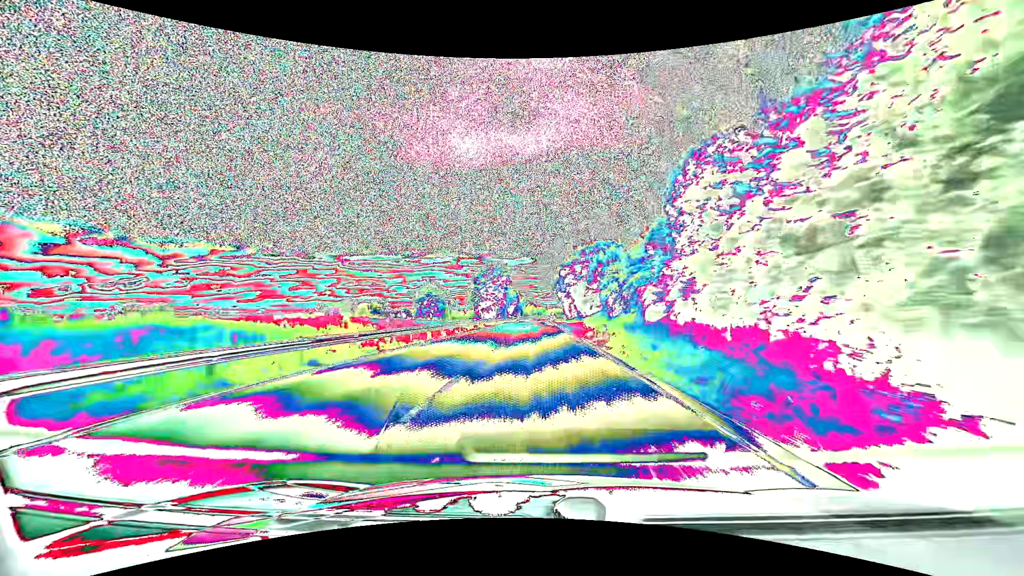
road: primary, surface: asphalt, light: Day
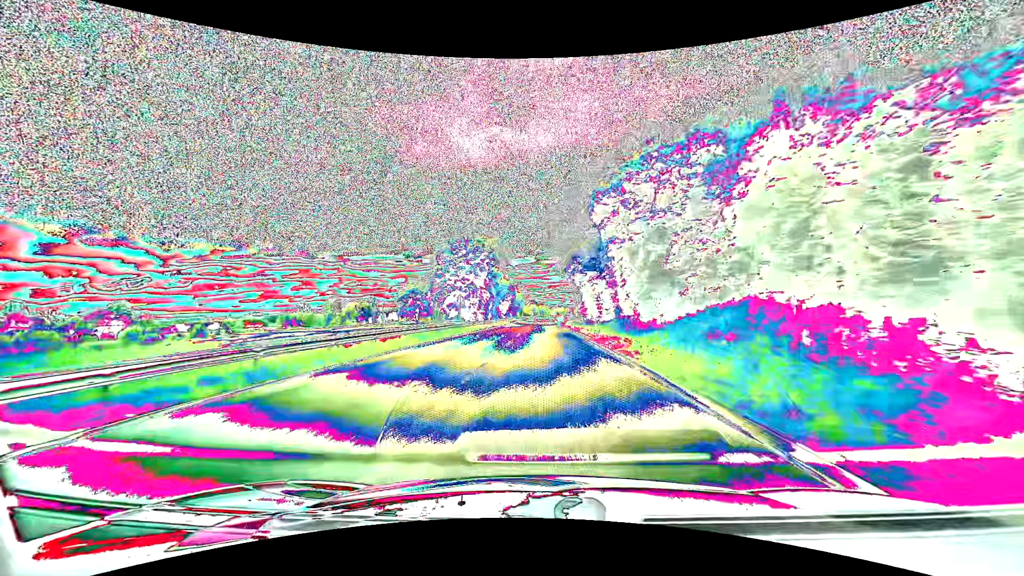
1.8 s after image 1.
(0.0, +43.1) m; 0°
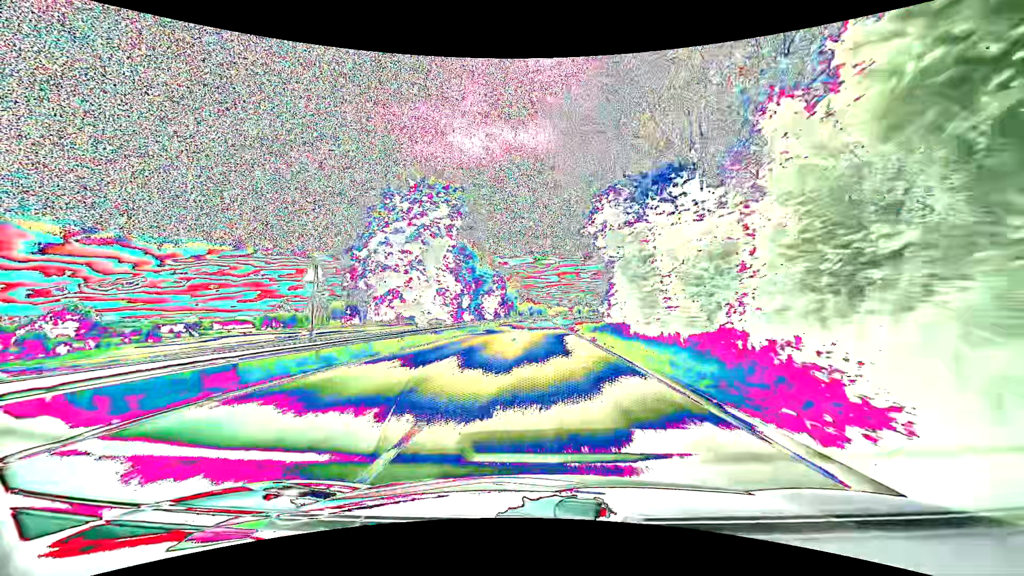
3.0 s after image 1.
(0.0, +29.1) m; 0°
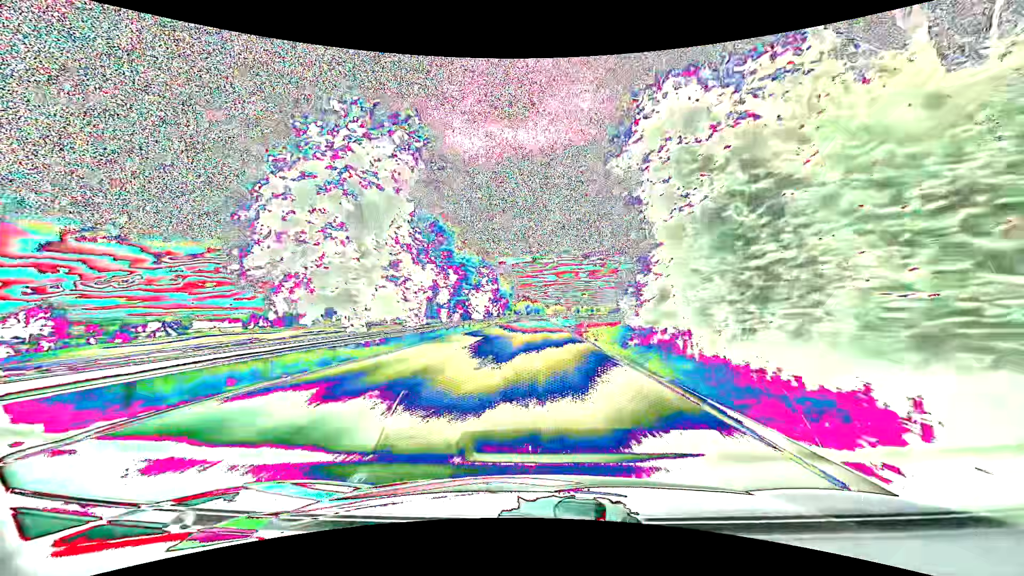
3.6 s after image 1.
(+0.1, +14.7) m; +1°
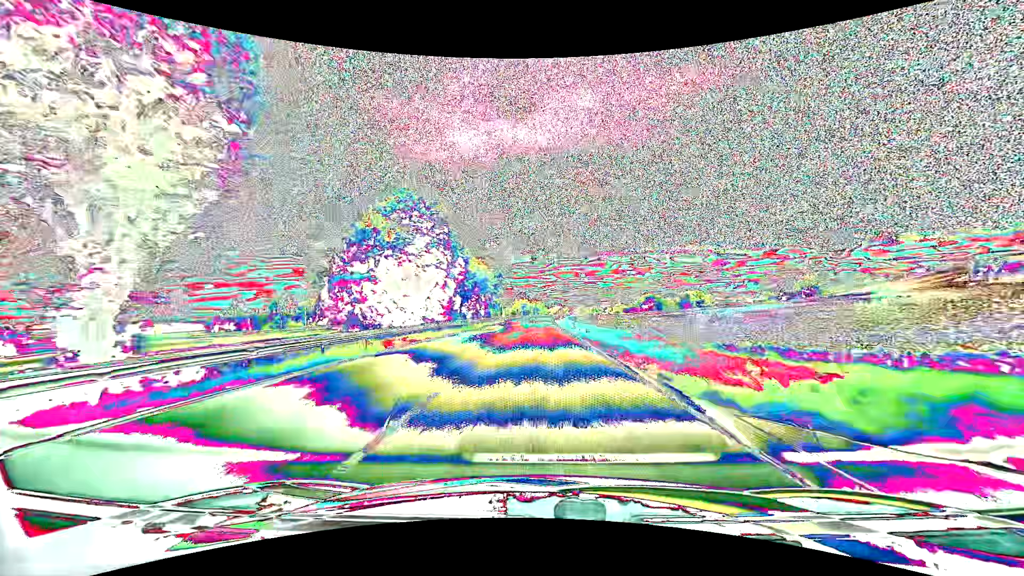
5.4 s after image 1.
(+0.2, +44.5) m; 0°
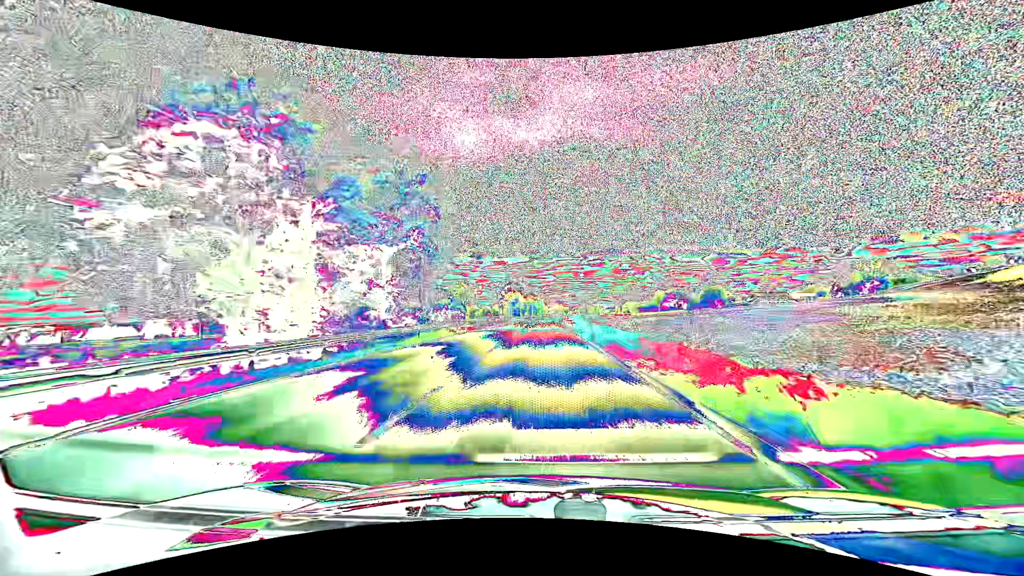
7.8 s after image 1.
(+0.4, +60.3) m; +1°
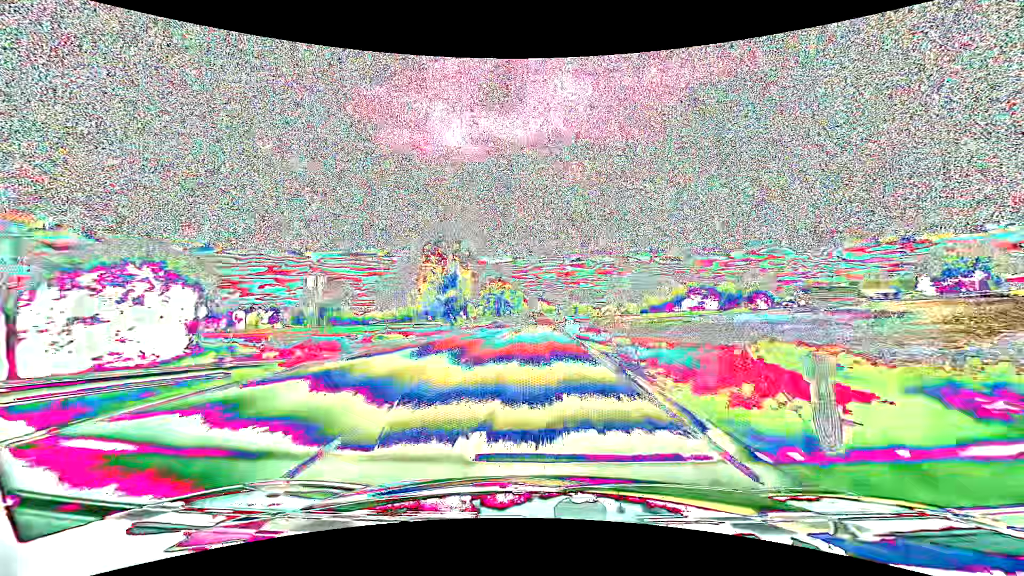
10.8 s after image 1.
(+1.1, +76.6) m; +2°
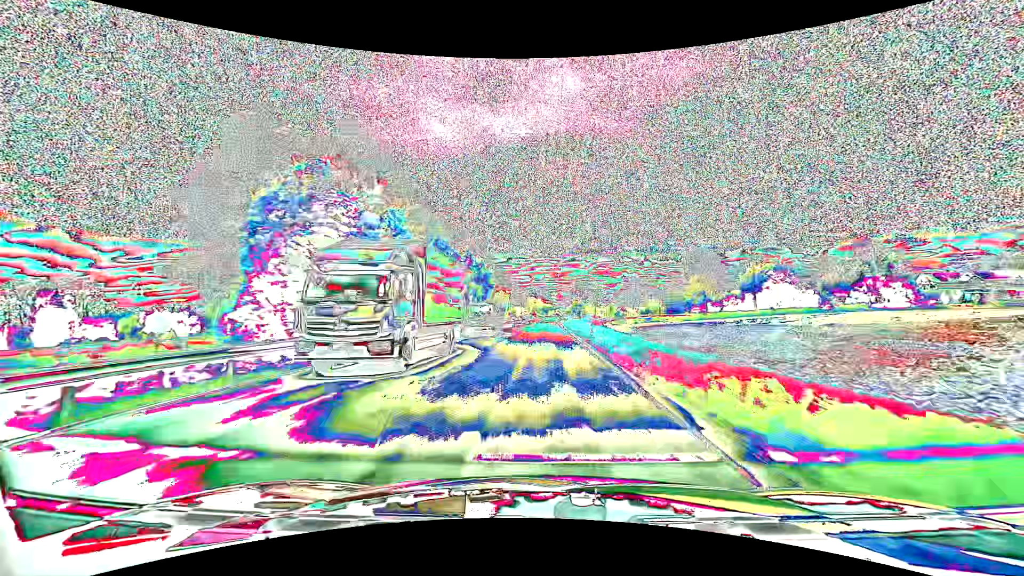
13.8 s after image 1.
(+0.7, +77.6) m; +1°
(0, +10) (0, +20) (0, +30) (0, +40) (0, +50) (+1, +60) (+1, +70) (+1, +80) (+1, +90) (+2, +100) m
